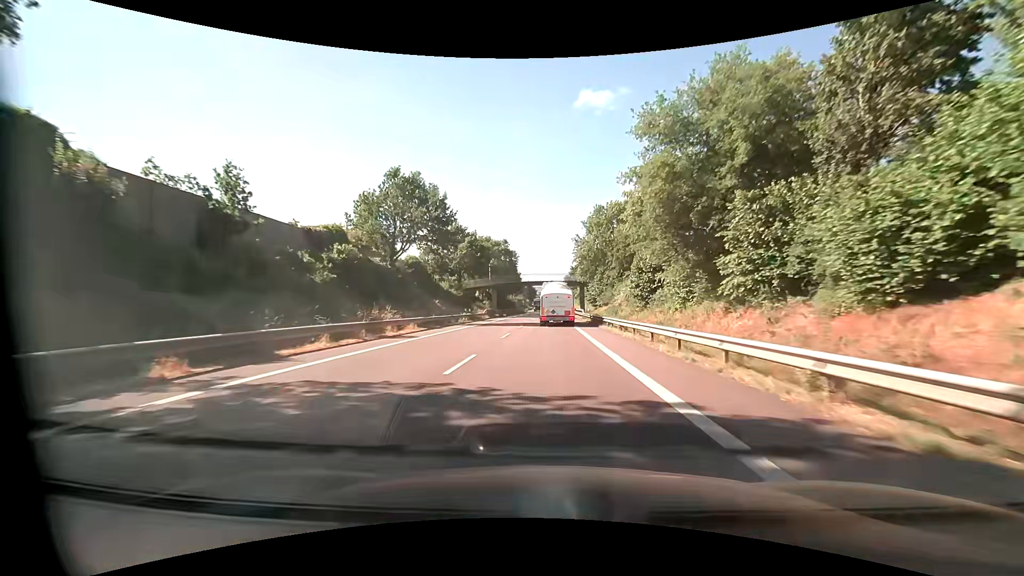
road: primary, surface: asphalt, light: Day
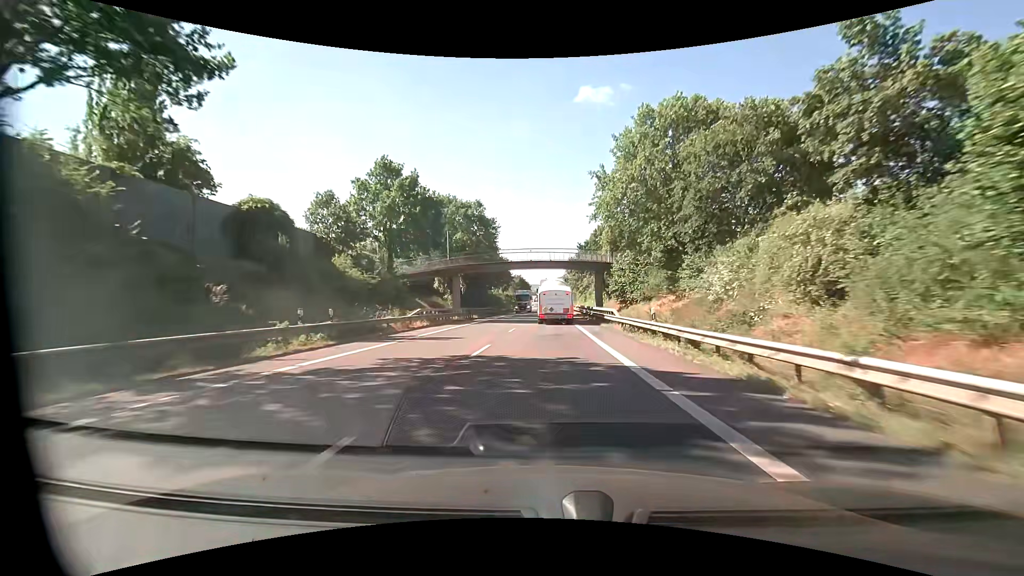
(+0.1, +32.7) m; +1°
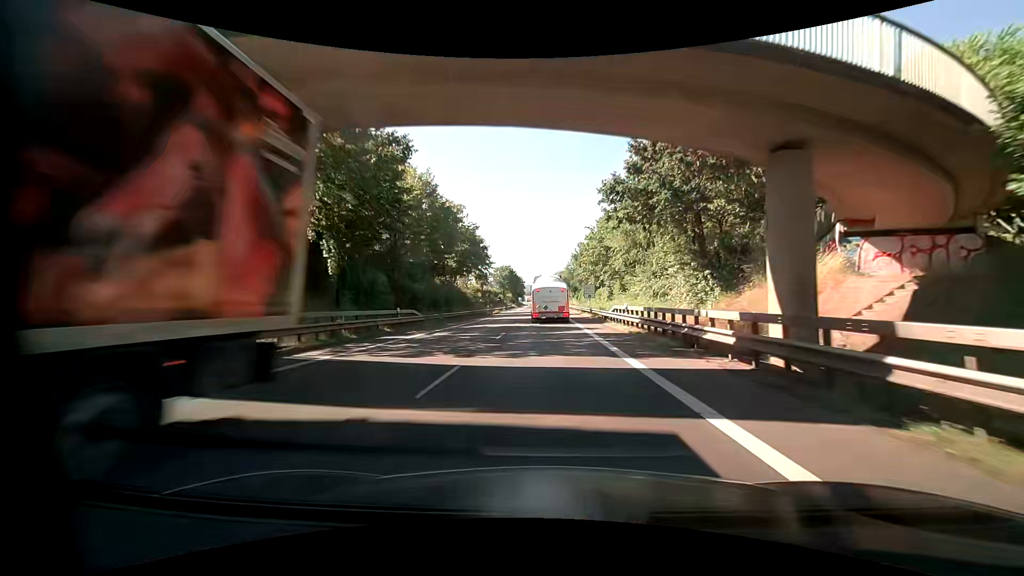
(-0.3, +41.9) m; 0°
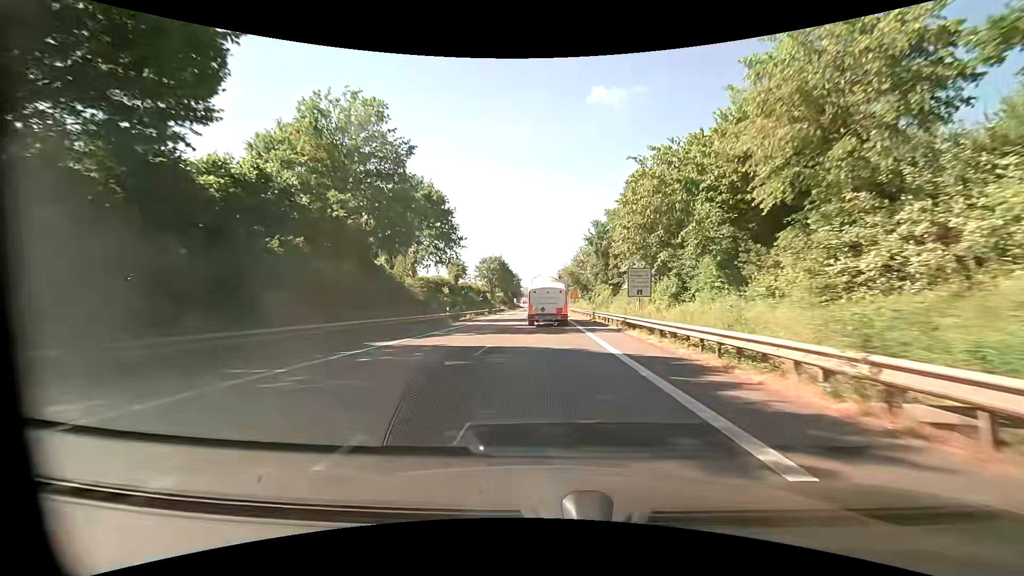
(-0.1, +29.7) m; 0°
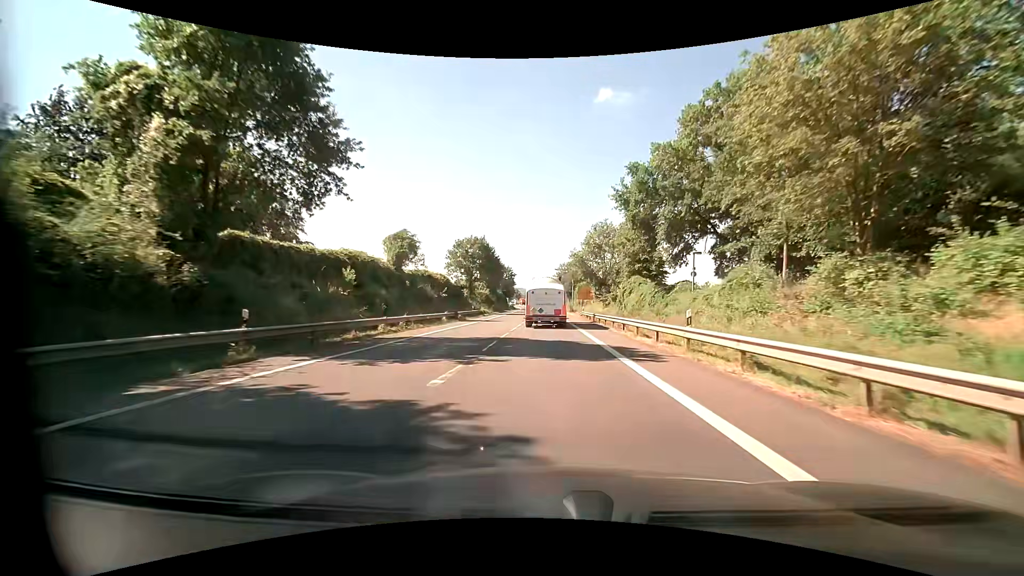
(-0.1, +28.5) m; 0°
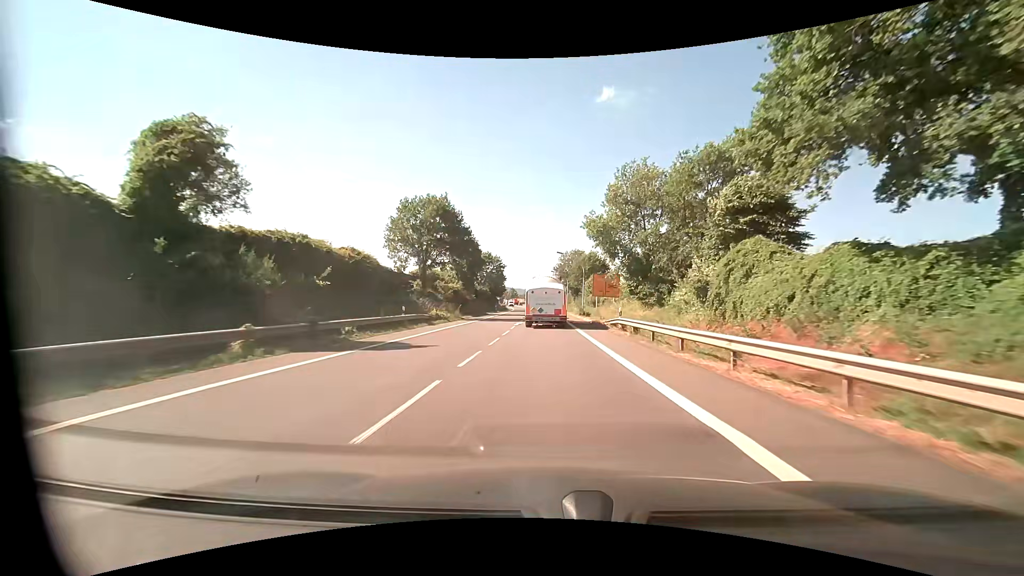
(+0.2, +27.8) m; +1°
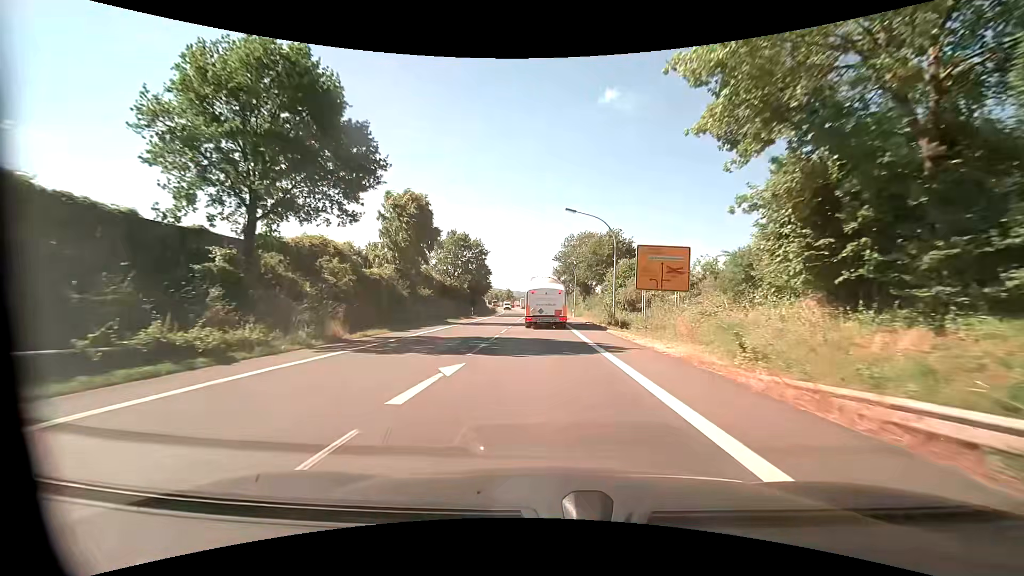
(0.0, +27.6) m; 0°
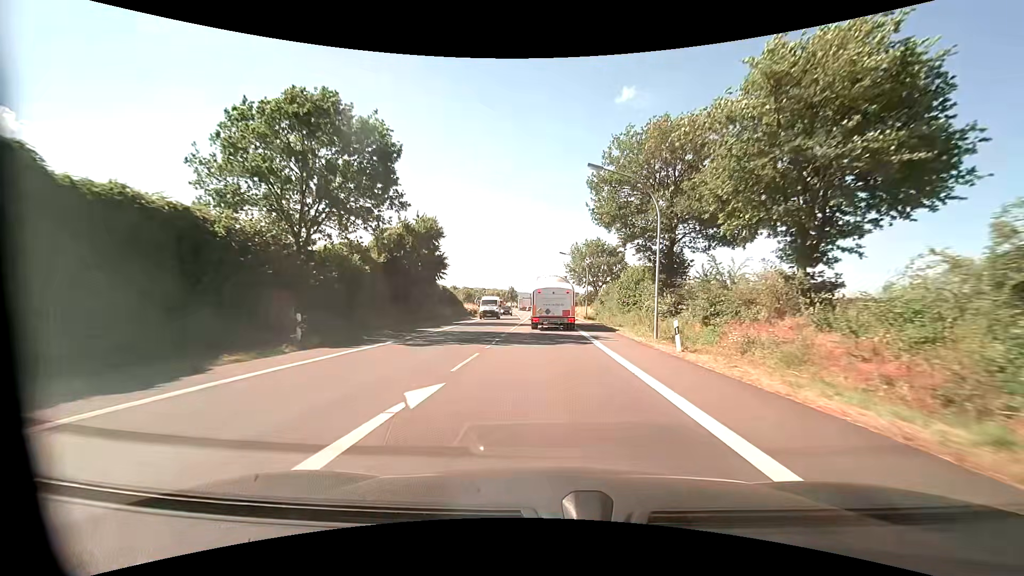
(-0.5, +45.1) m; -1°
(0, +10) (0, +20) (0, +30) (0, +40) (0, +50) (0, +60) (0, +70) (-1, +80) (-1, +90) (-1, +100) m
